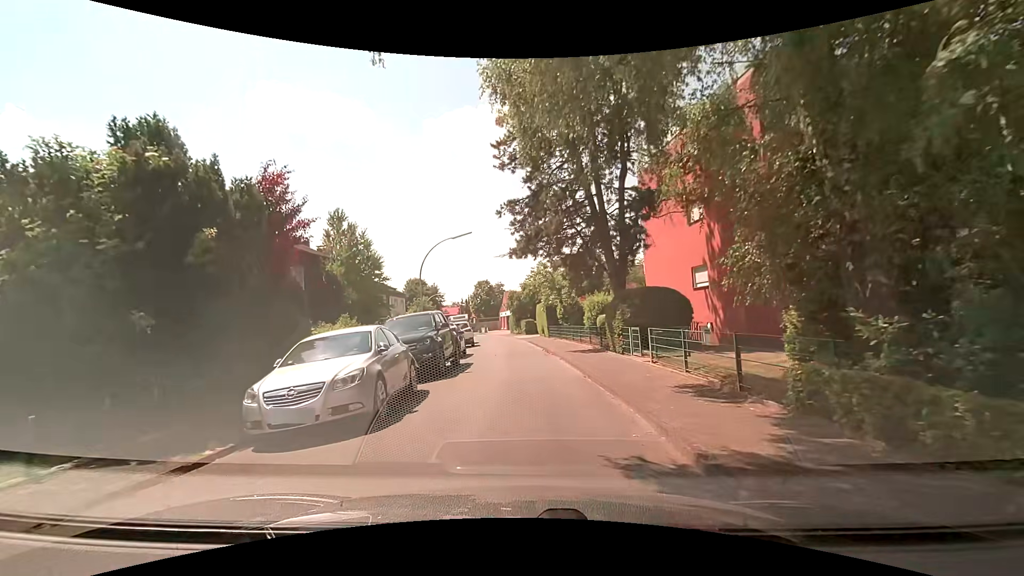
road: residential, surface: paved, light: Day
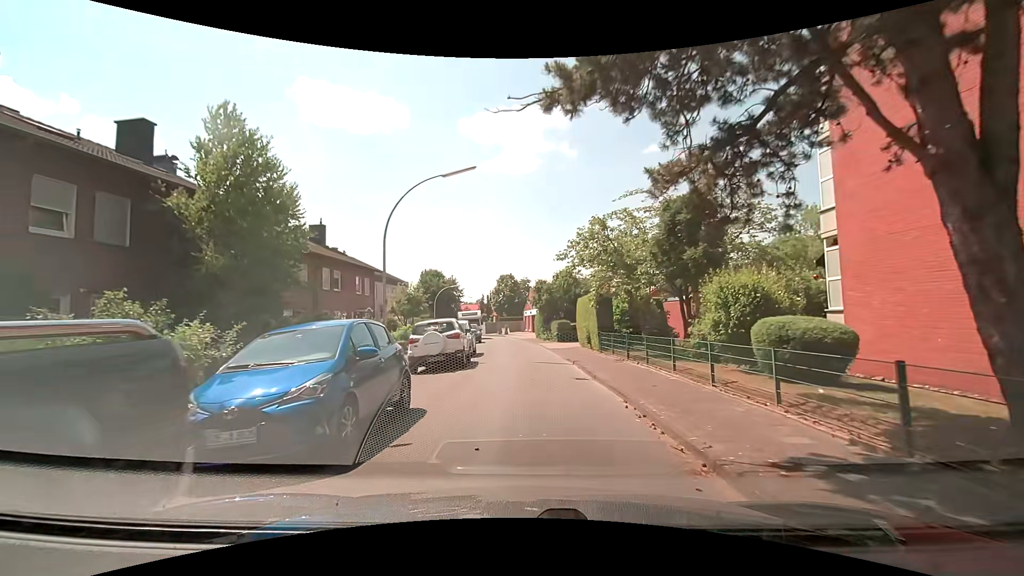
(-0.3, +15.1) m; -3°
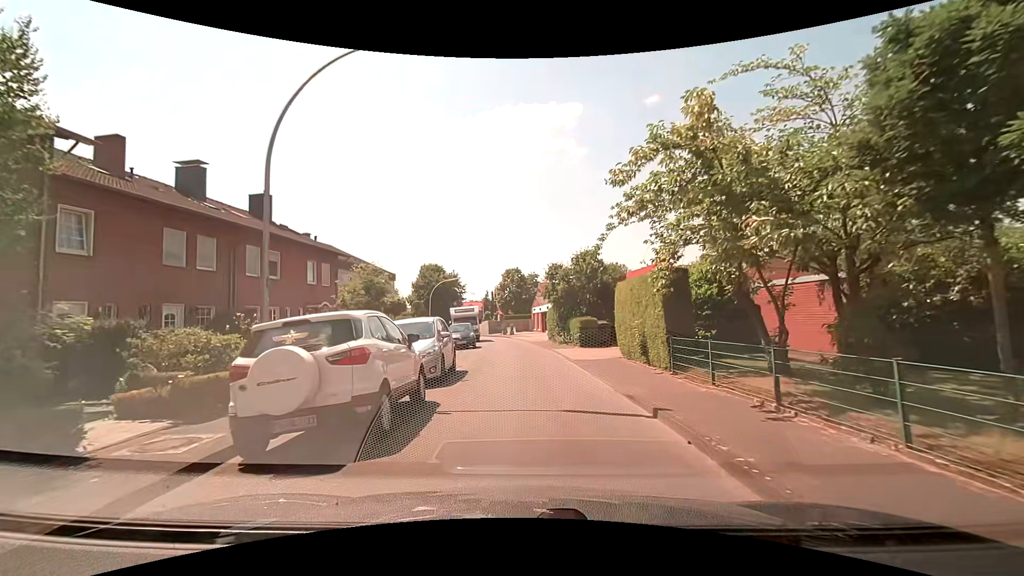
(+0.1, +9.9) m; 0°
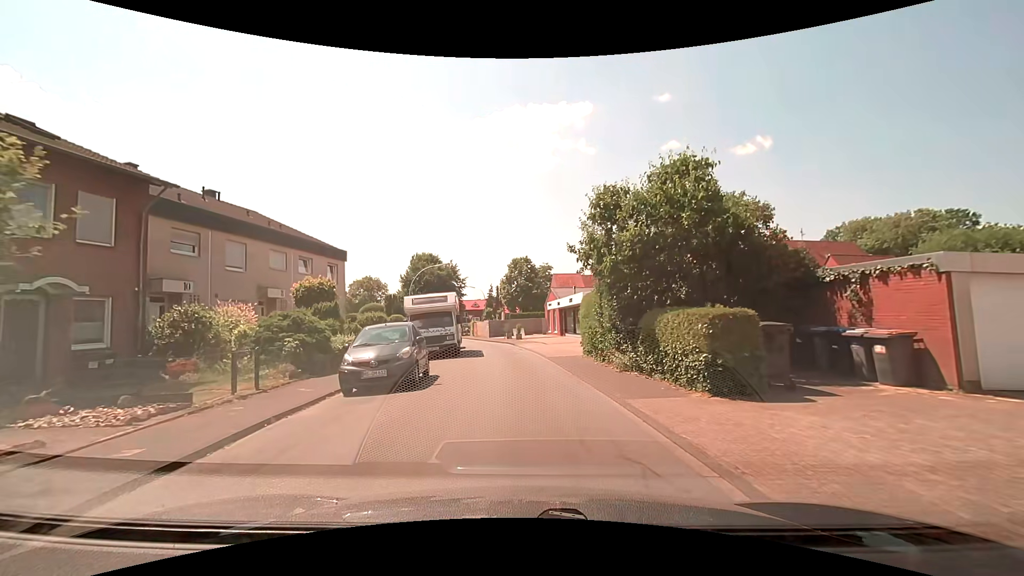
(0.0, +17.2) m; -2°
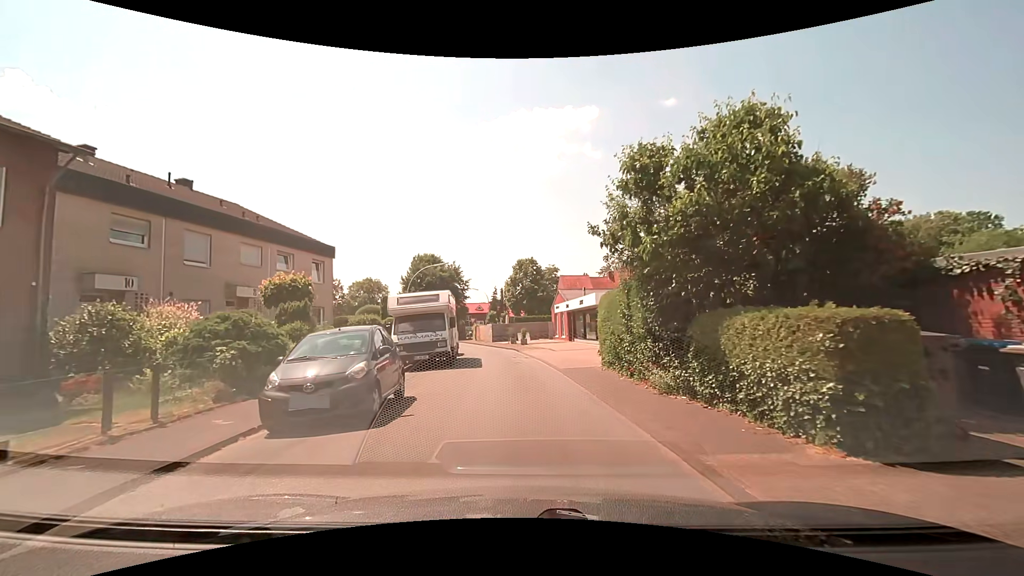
(0.0, +3.4) m; -1°
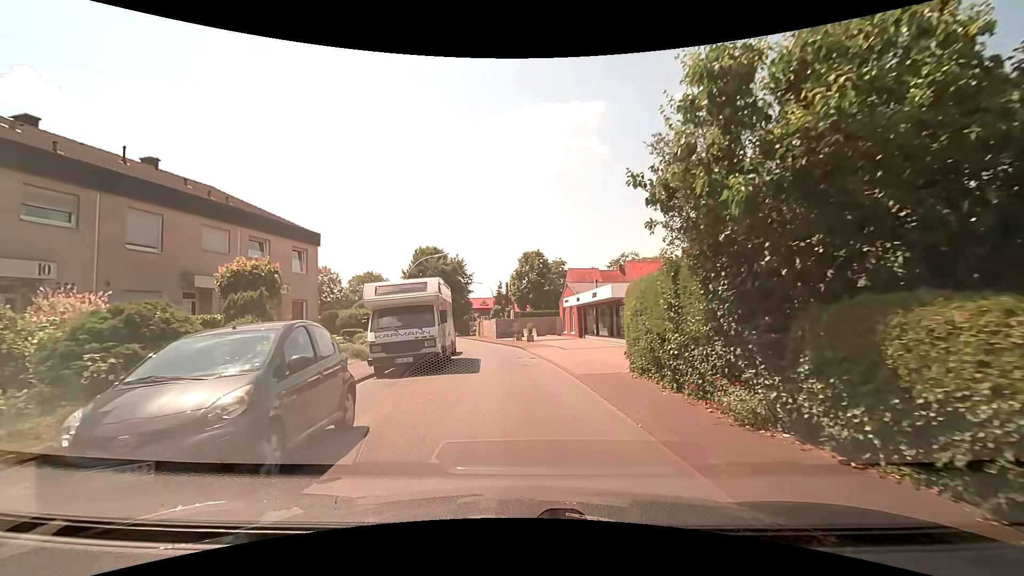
(0.0, +3.4) m; 0°
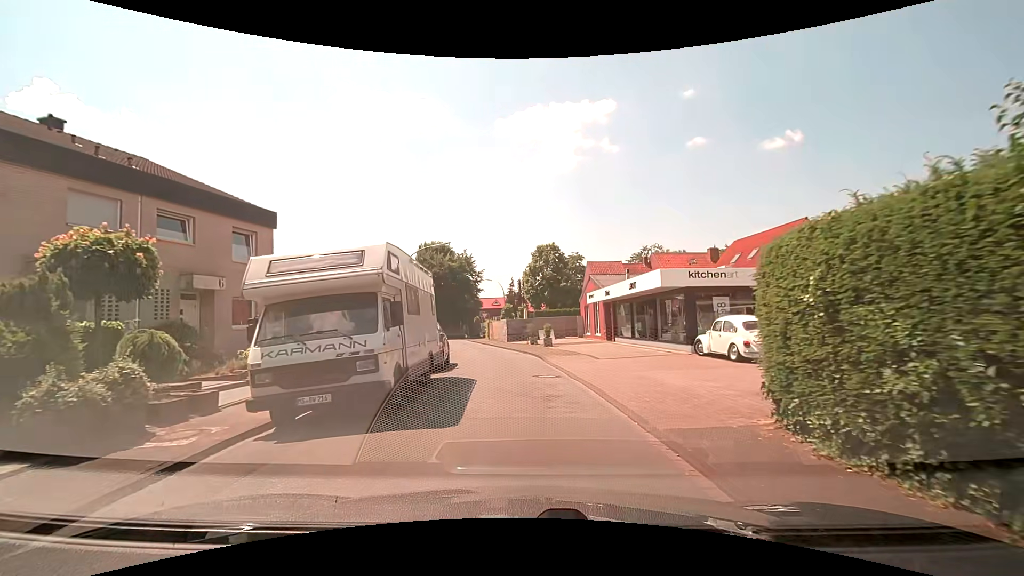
(-0.1, +6.9) m; -1°
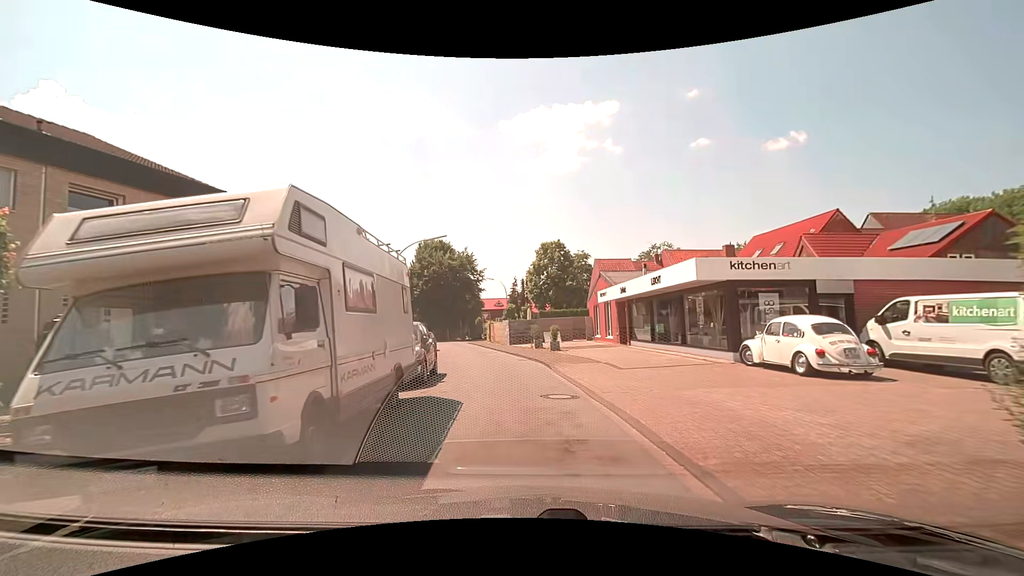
(0.0, +3.5) m; 0°
(0, +10) (-1, +20) (-3, +30) (-5, +40) (-7, +49) (-9, +59) (-13, +68) (-22, +70) (-32, +69) (-42, +67) m
